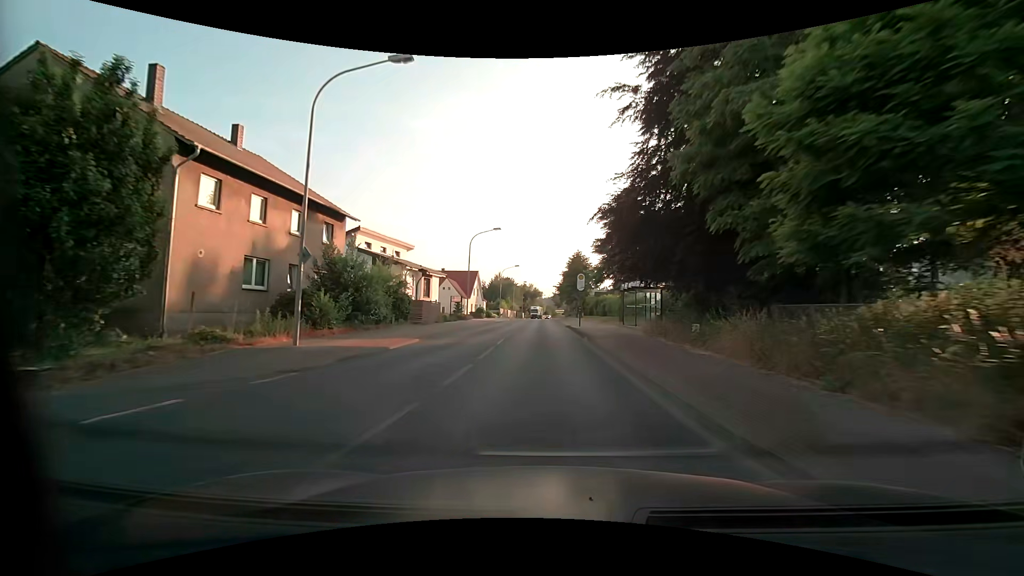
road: secondary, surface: asphalt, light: Day
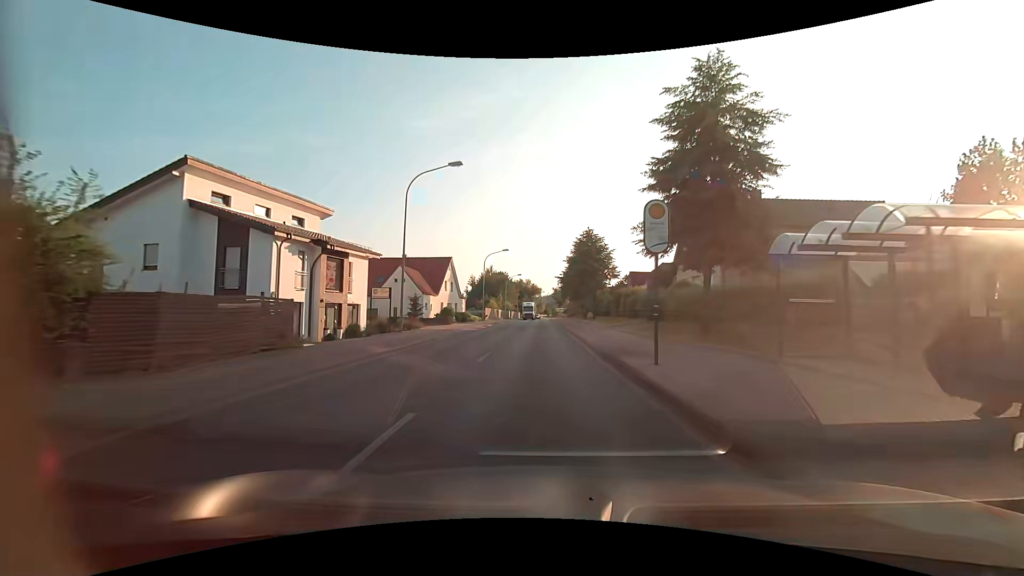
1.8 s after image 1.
(-0.1, +22.8) m; +1°
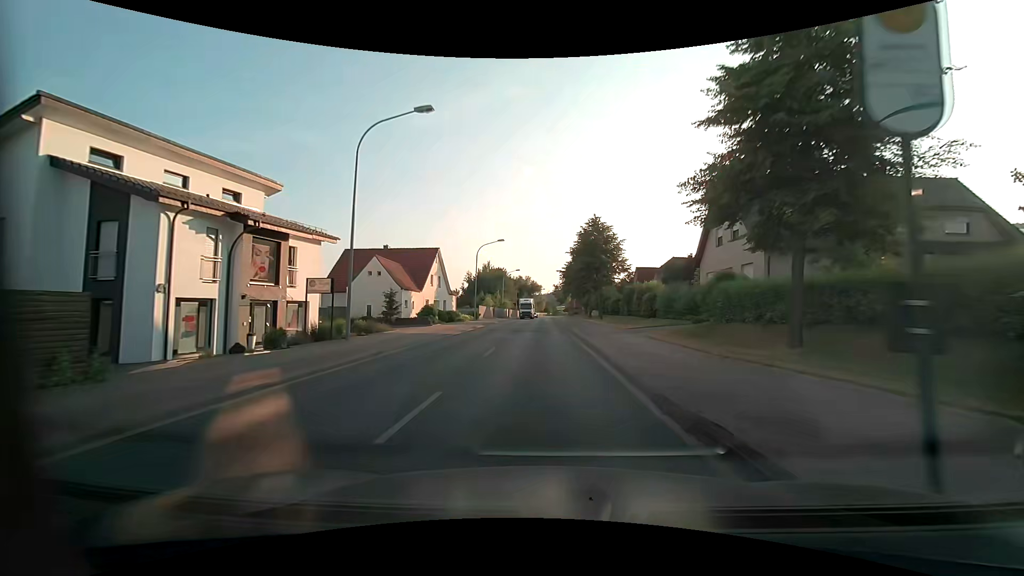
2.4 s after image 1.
(-0.1, +7.4) m; -1°
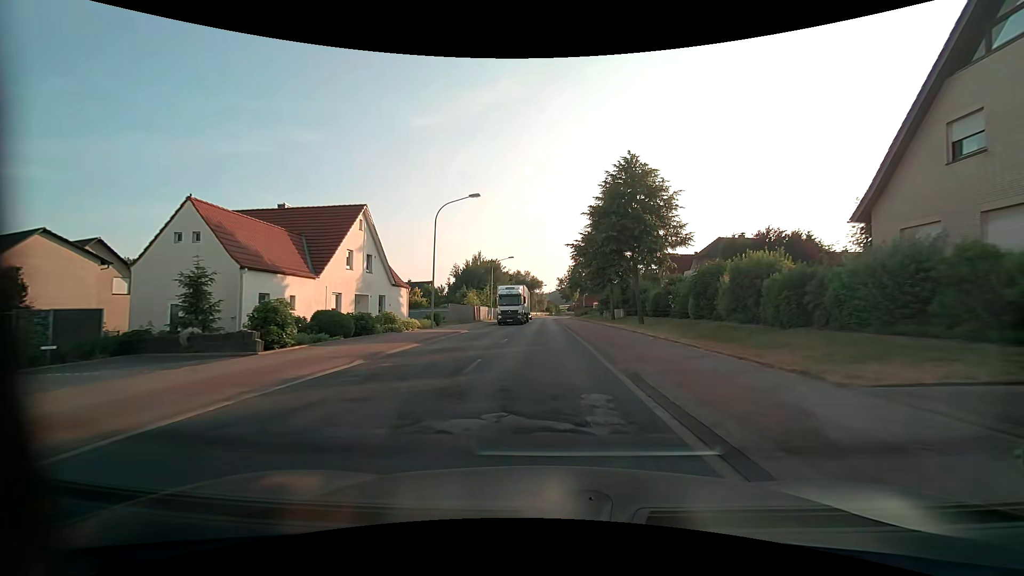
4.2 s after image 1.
(0.0, +22.1) m; 0°
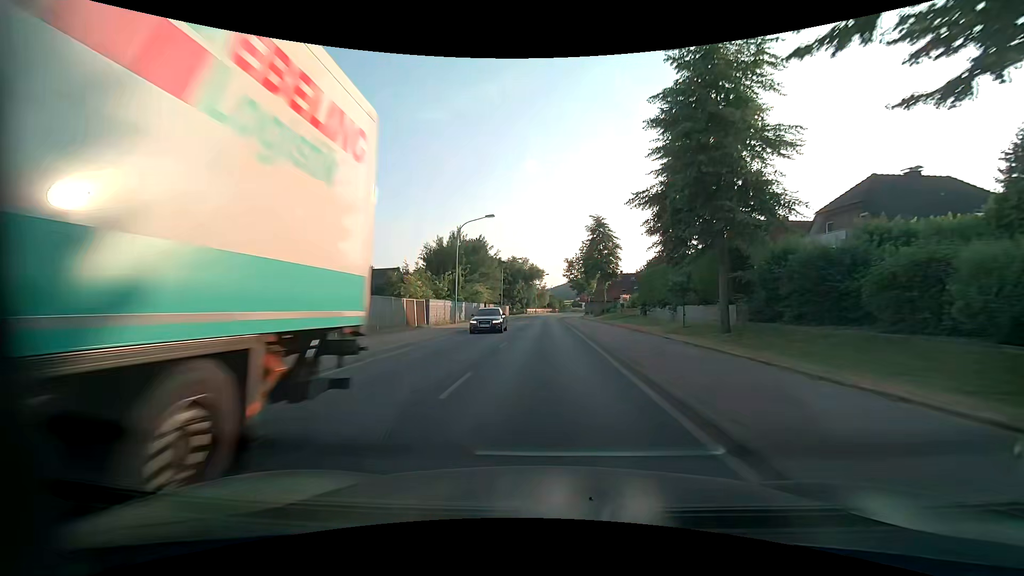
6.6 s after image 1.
(-0.2, +29.8) m; -1°
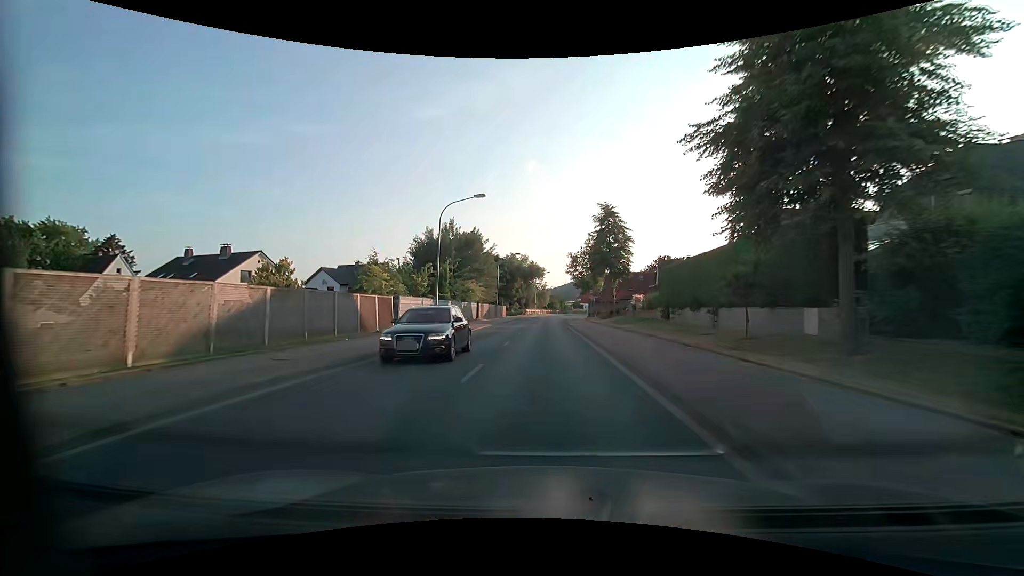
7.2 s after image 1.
(0.0, +7.6) m; +1°
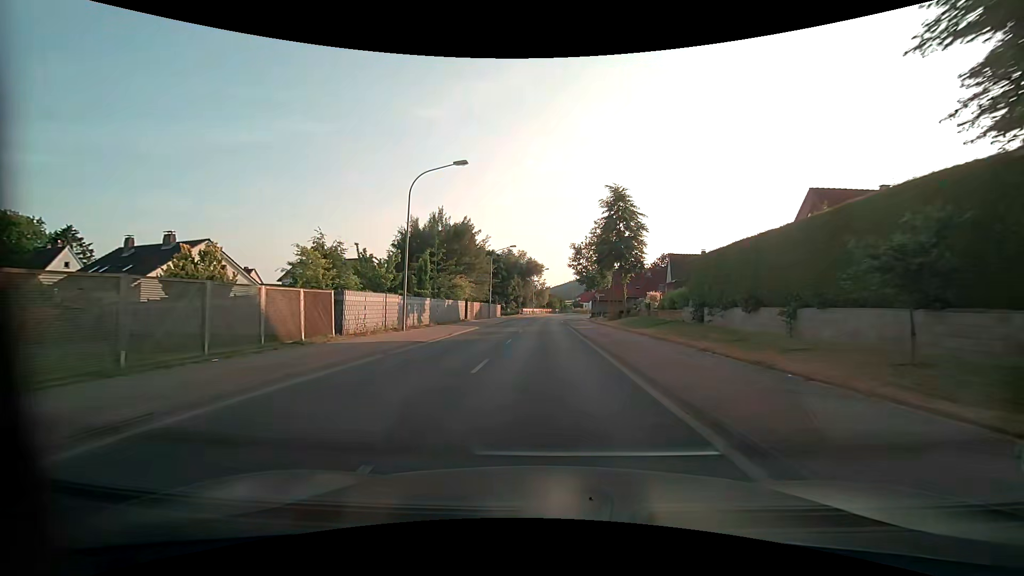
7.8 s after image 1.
(0.0, +7.7) m; 0°
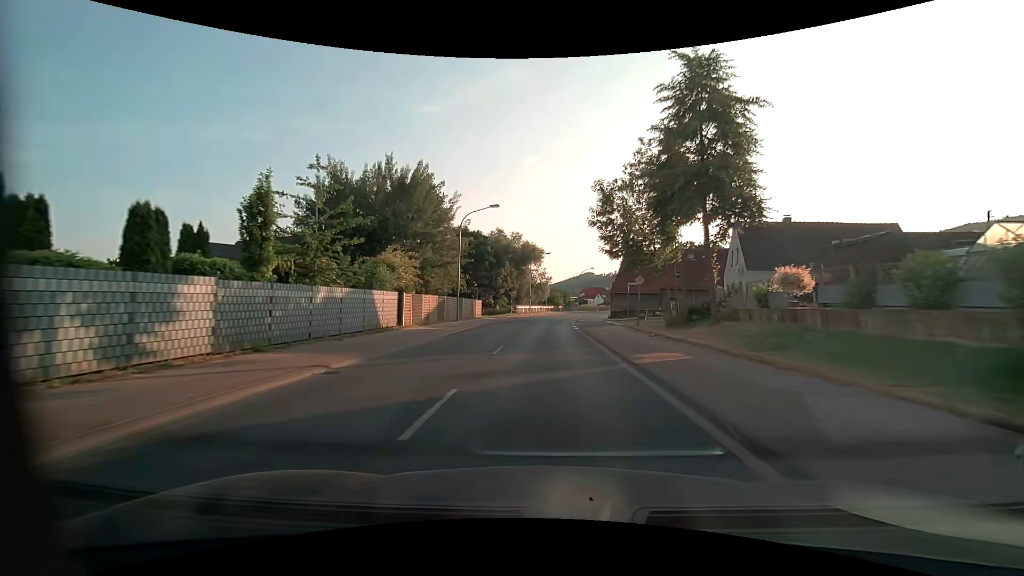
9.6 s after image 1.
(0.0, +23.4) m; 0°
(0, +10) (0, +20) (0, +30) (+1, +40) (+1, +50) (+2, +60) (+4, +70) (+6, +80) (+8, +89) (+11, +99) m
